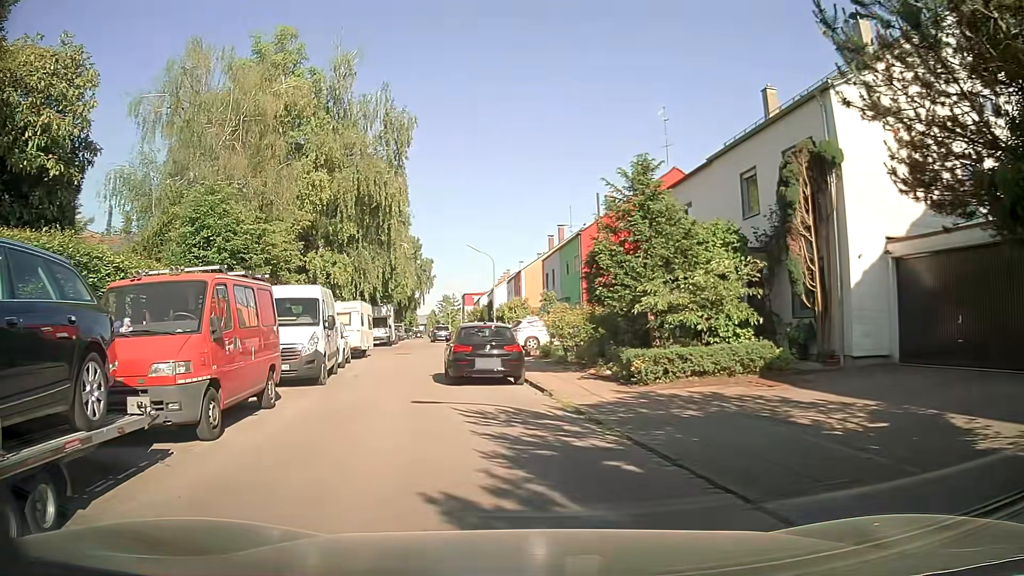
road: residential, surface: asphalt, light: Day
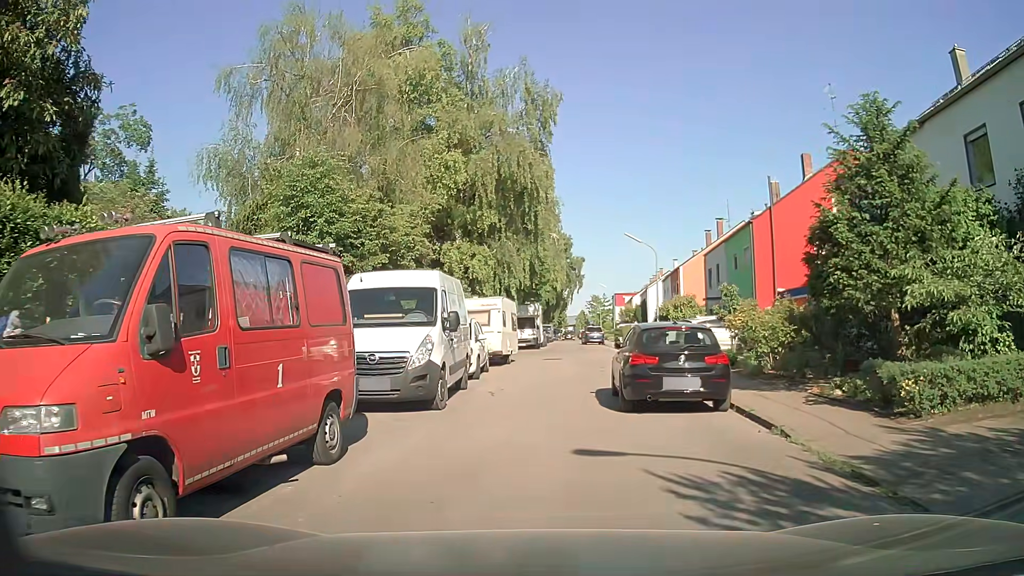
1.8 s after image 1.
(-0.6, +4.7) m; -11°
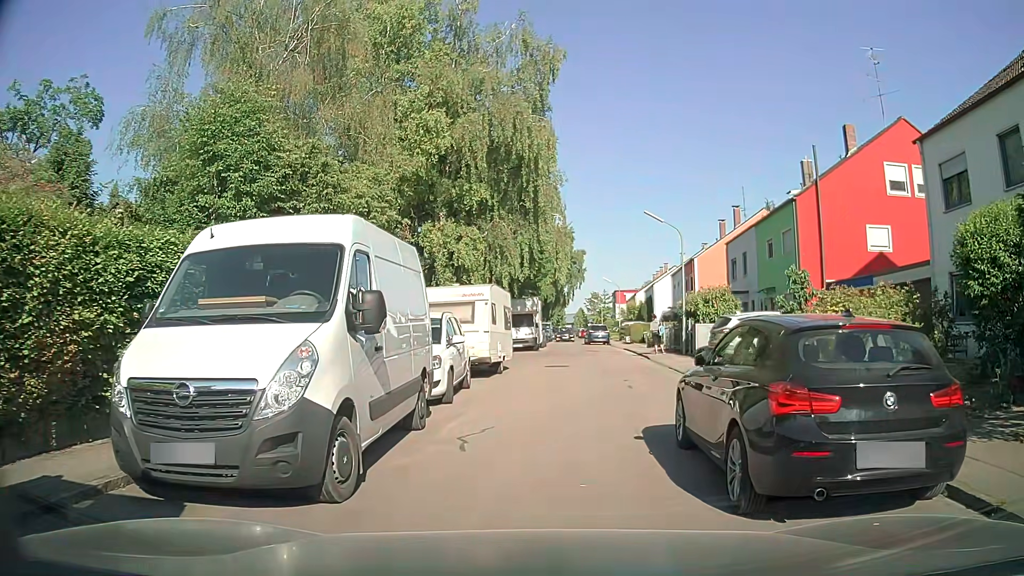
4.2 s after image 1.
(-0.4, +6.0) m; -2°
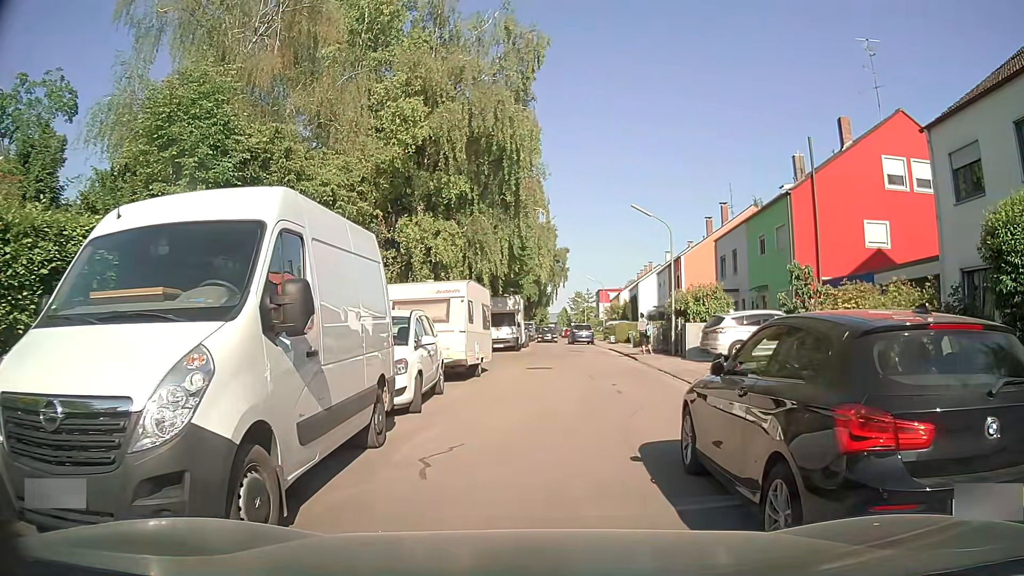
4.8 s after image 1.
(0.0, +1.3) m; -1°
